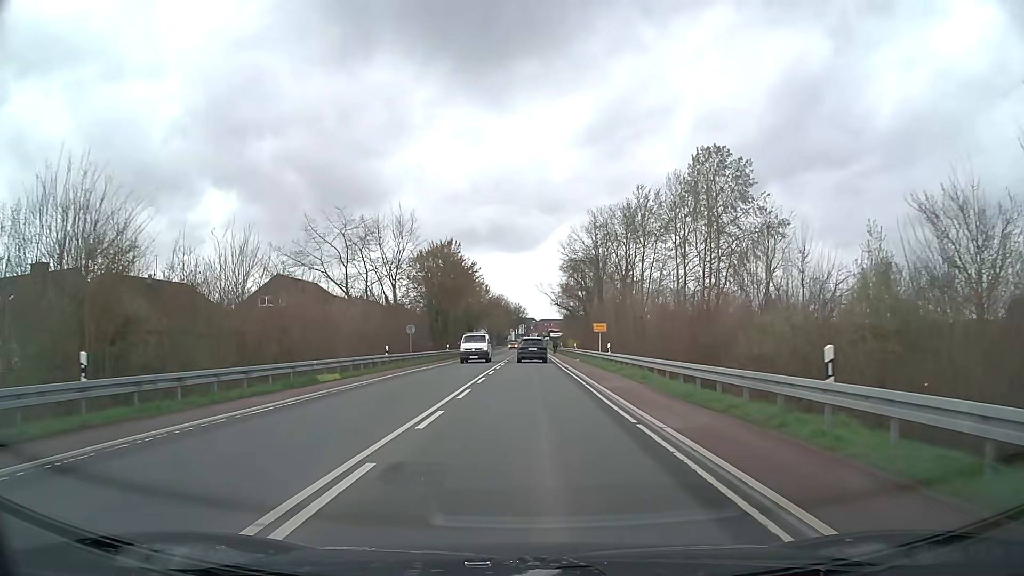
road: secondary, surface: asphalt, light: Day
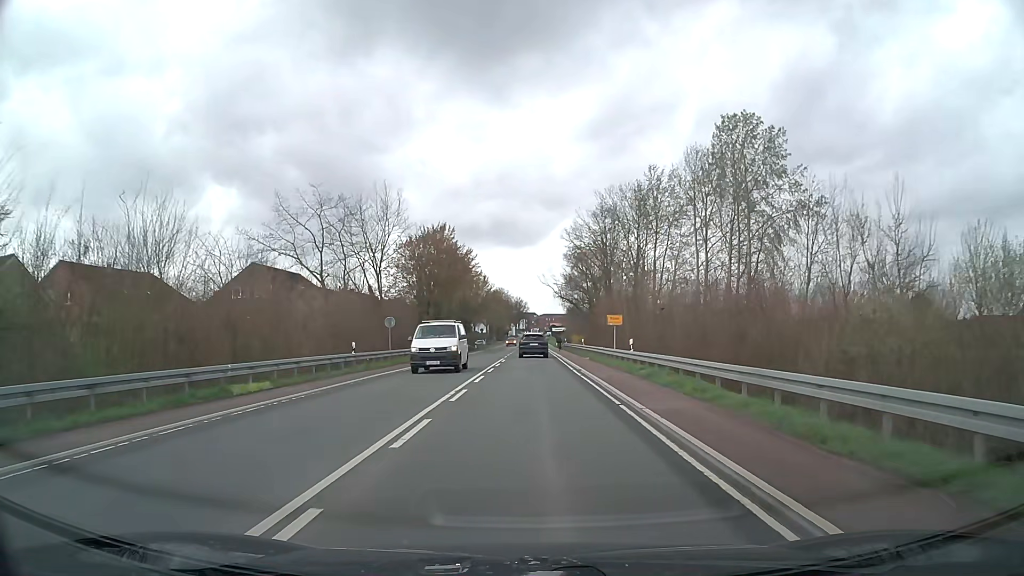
(0.0, +7.8) m; 0°
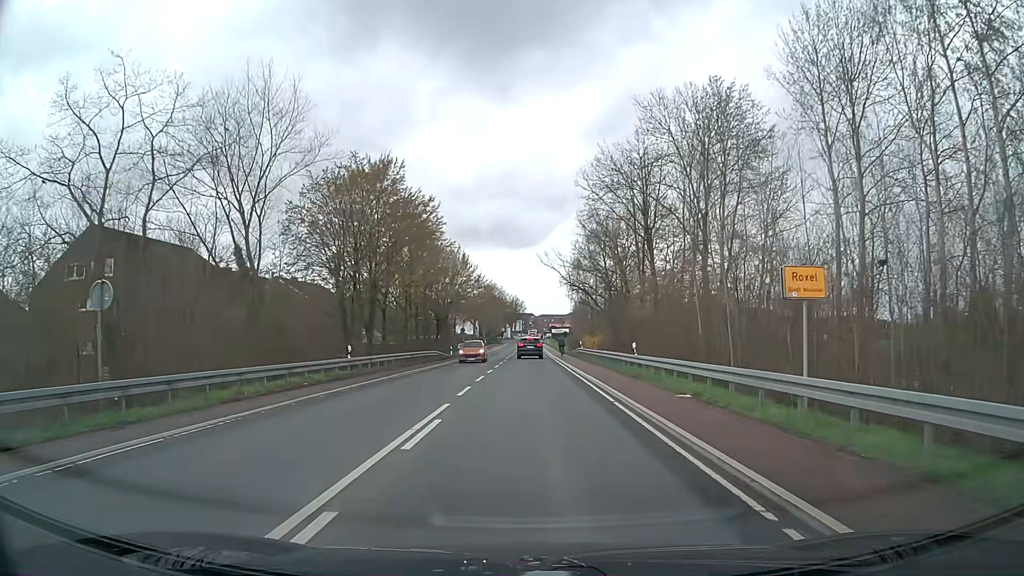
(0.0, +29.0) m; 0°
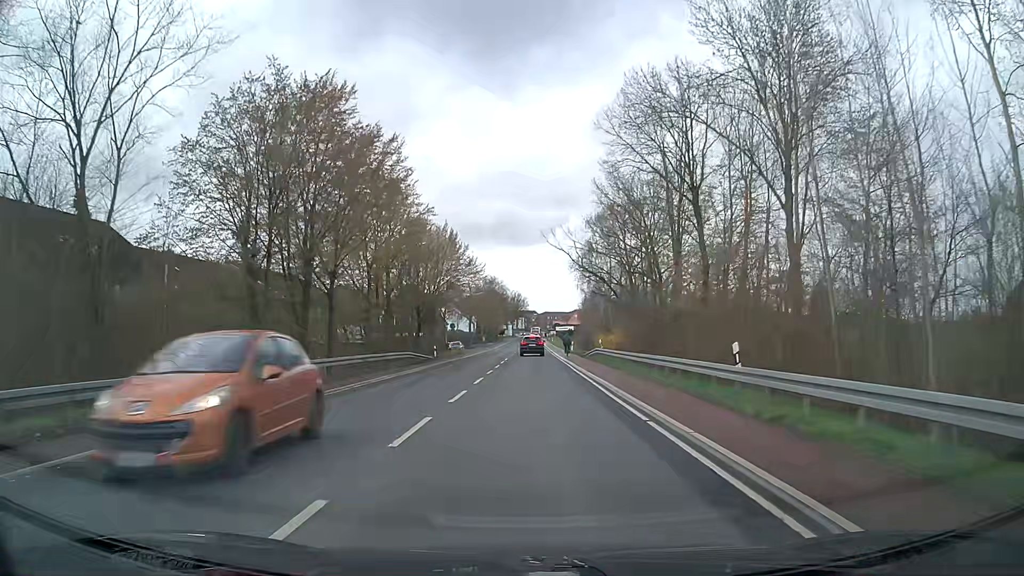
(0.0, +14.1) m; -1°
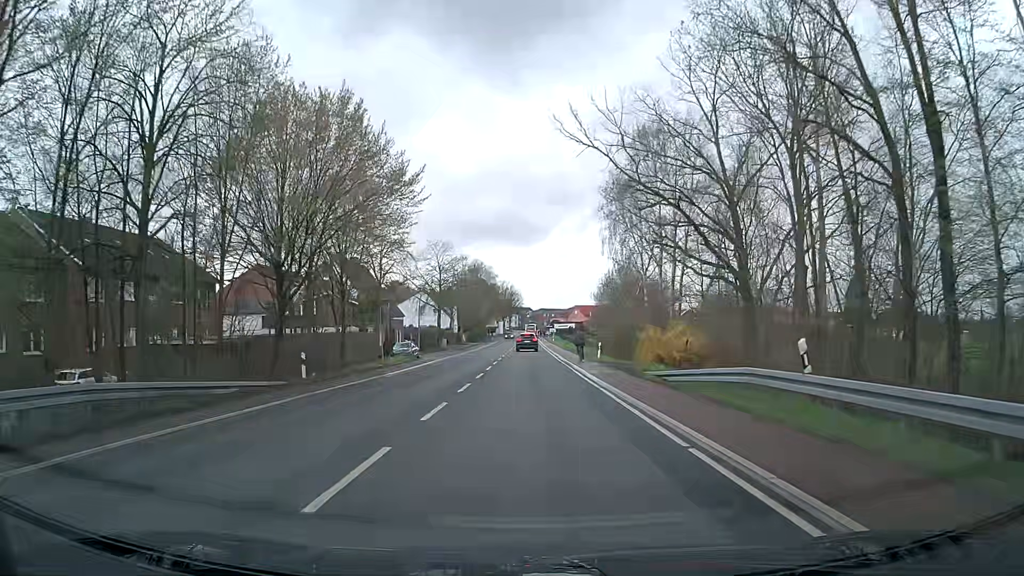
(+0.2, +33.3) m; 0°
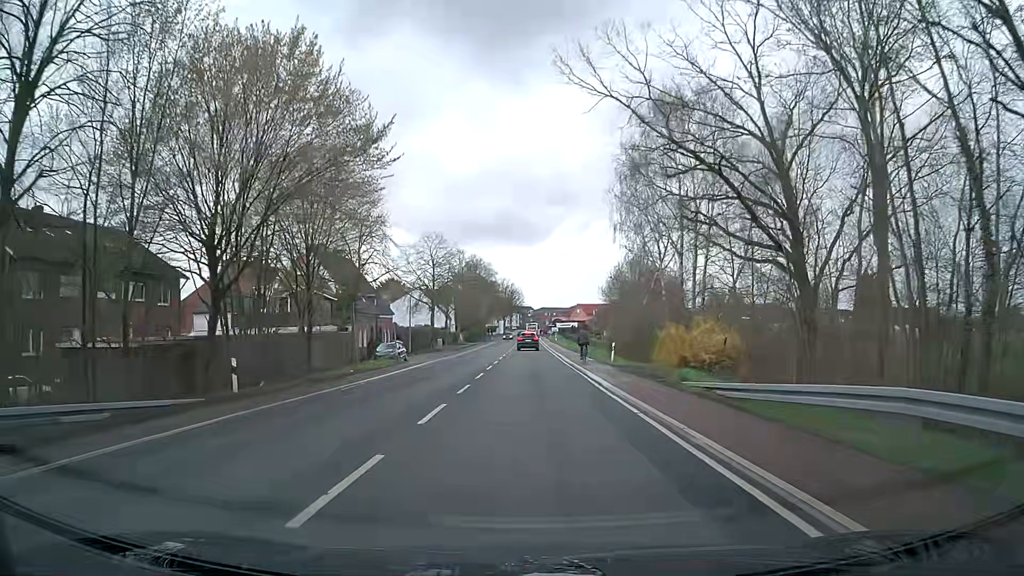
(0.0, +6.3) m; 0°
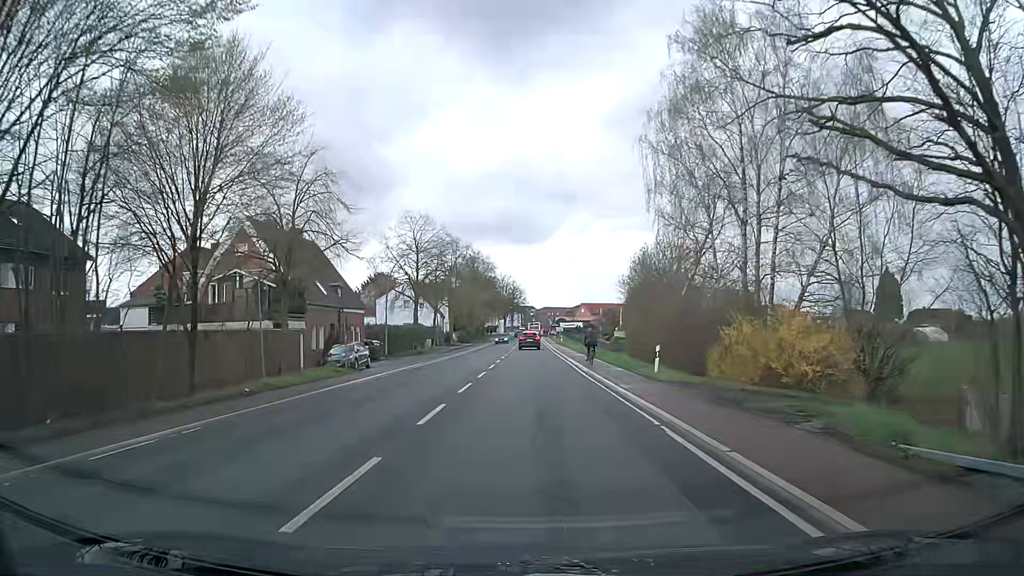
(0.0, +12.1) m; 0°
